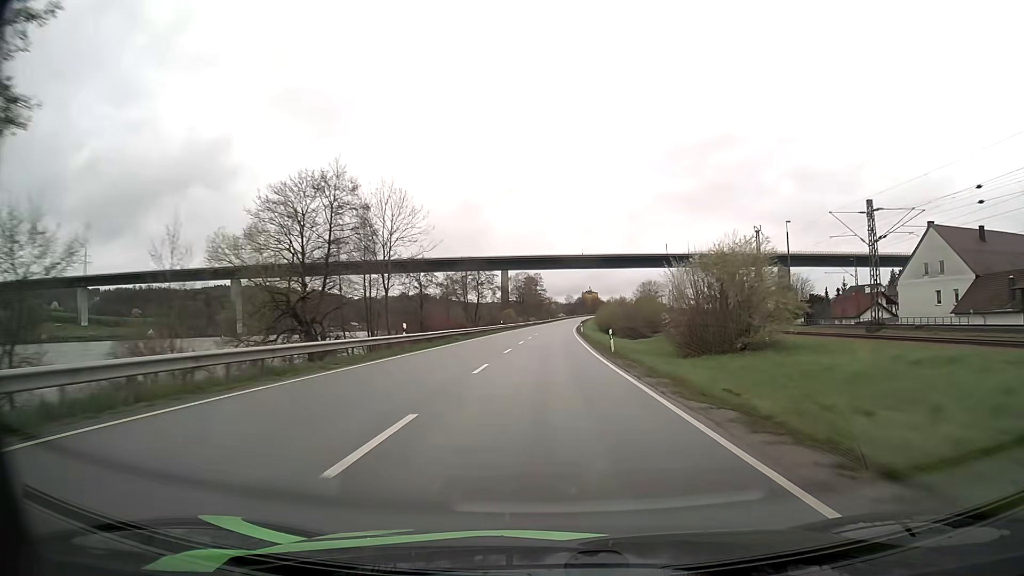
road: primary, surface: asphalt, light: Day
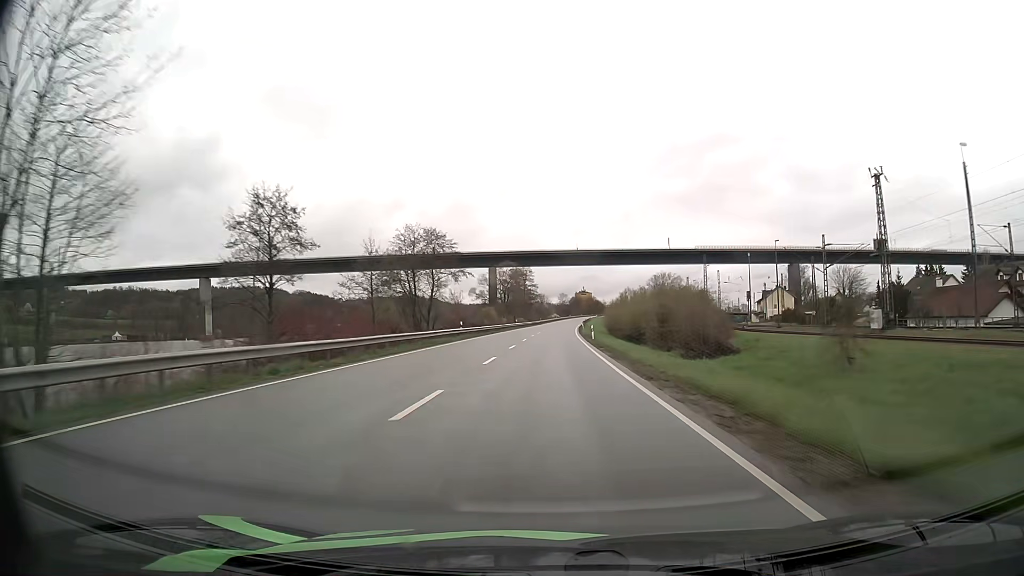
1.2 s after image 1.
(+0.2, +32.9) m; +1°
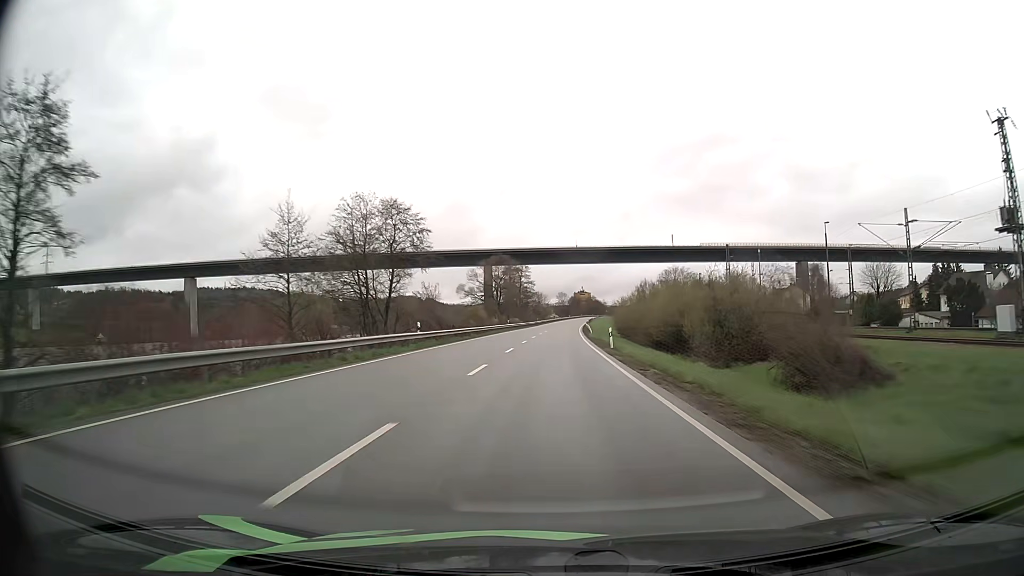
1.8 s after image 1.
(0.0, +16.4) m; 0°
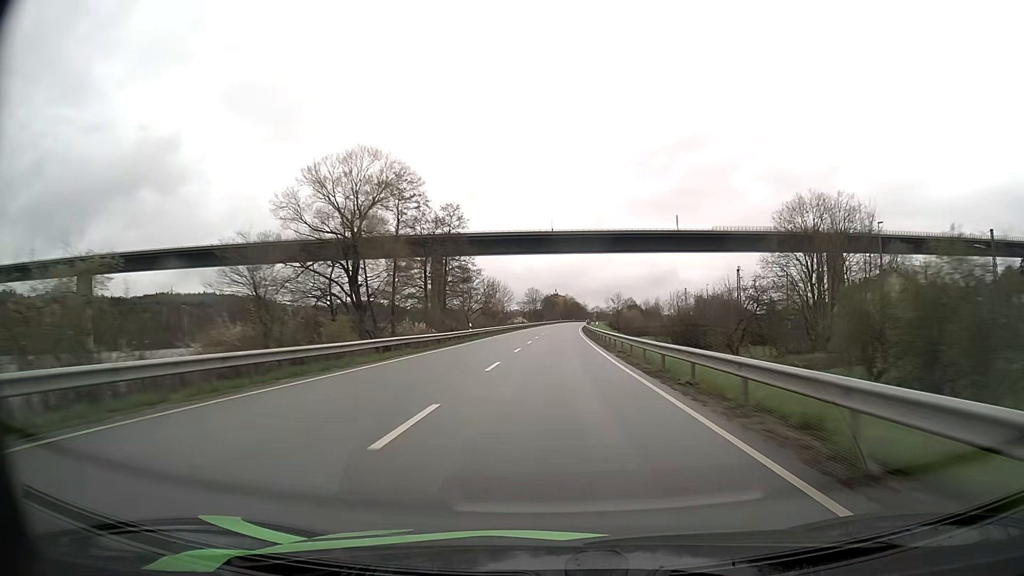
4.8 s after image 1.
(+1.7, +82.1) m; +2°
